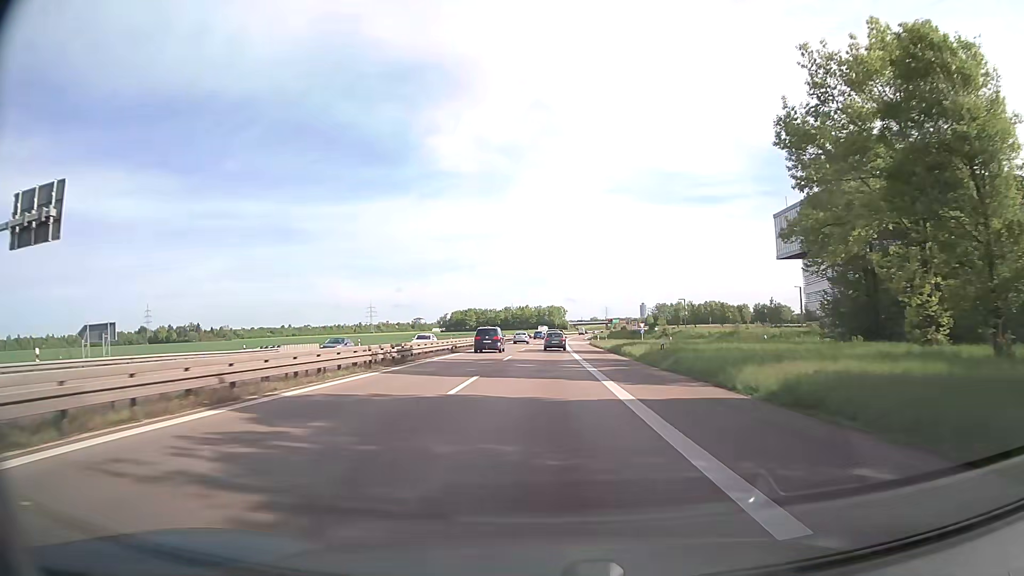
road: trunk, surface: asphalt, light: Day
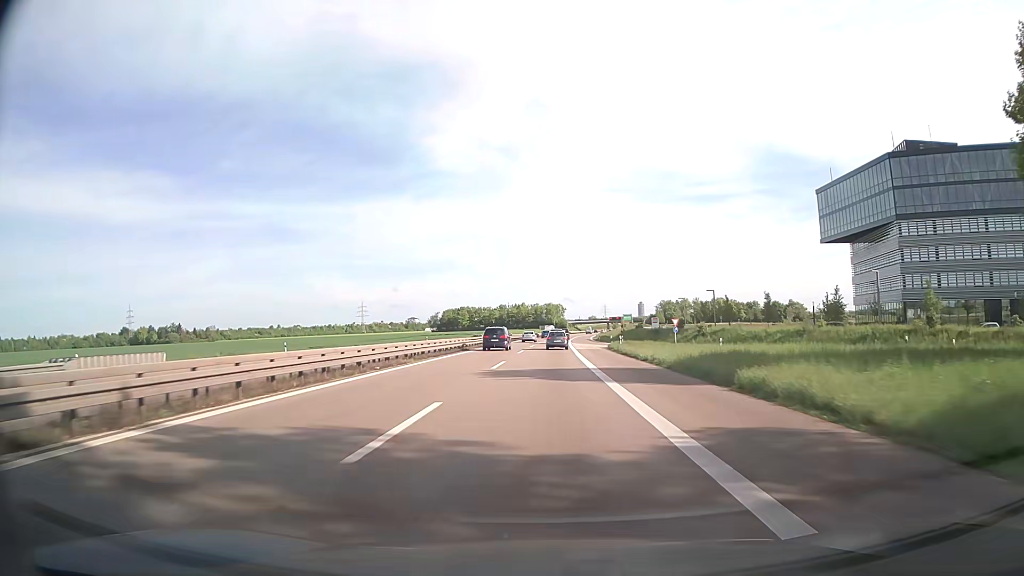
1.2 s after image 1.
(-0.1, +25.8) m; 0°
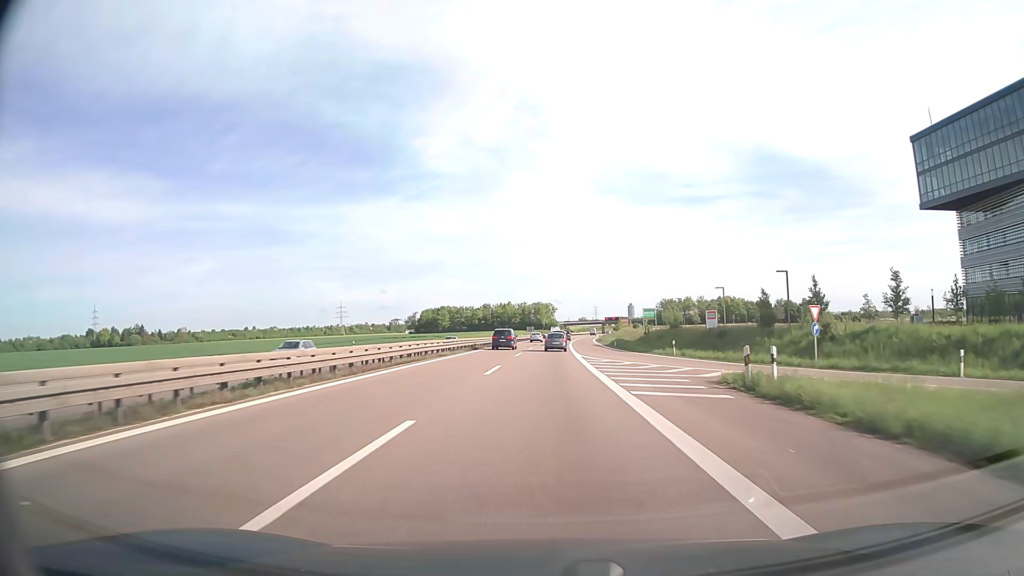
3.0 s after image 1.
(+0.5, +38.7) m; +1°
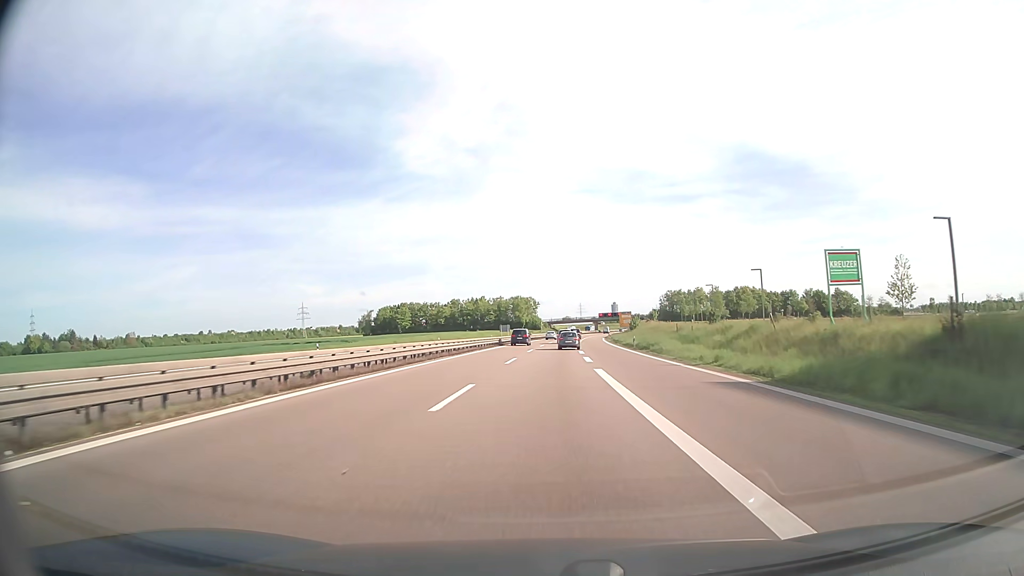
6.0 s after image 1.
(+0.9, +64.6) m; +1°
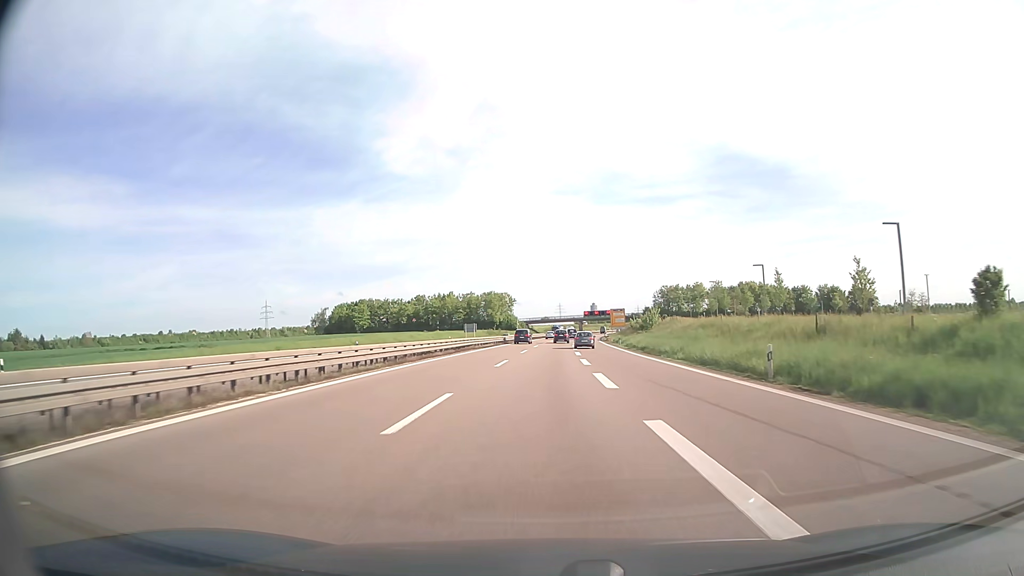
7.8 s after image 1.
(+0.6, +38.8) m; +2°
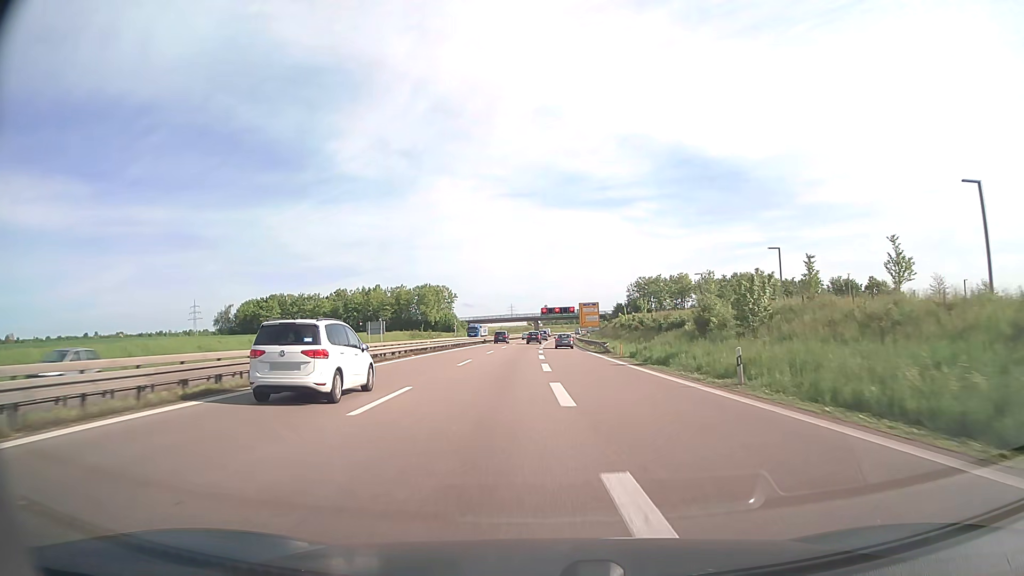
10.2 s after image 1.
(+1.4, +51.9) m; +4°
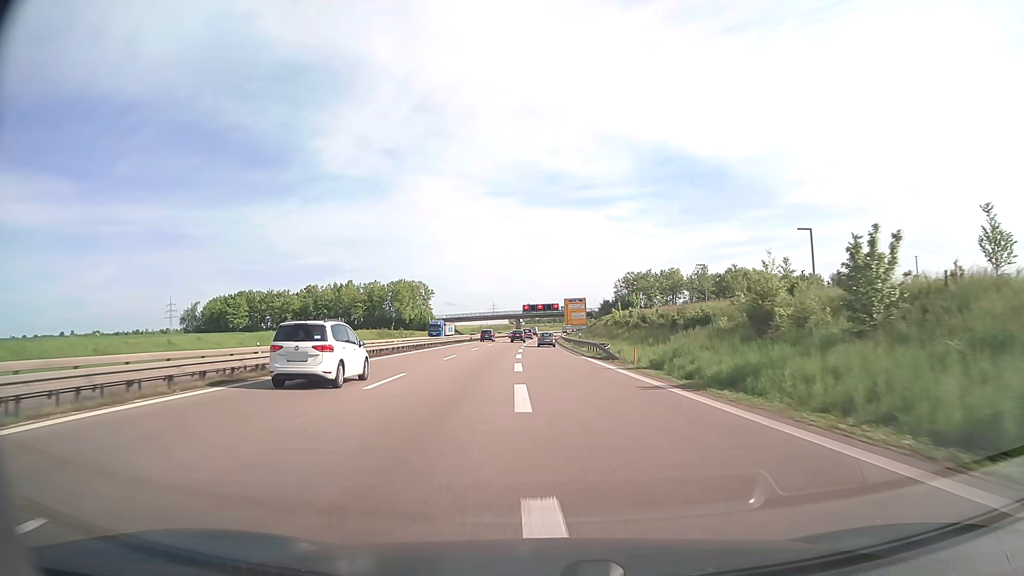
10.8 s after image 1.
(+0.2, +13.1) m; +2°
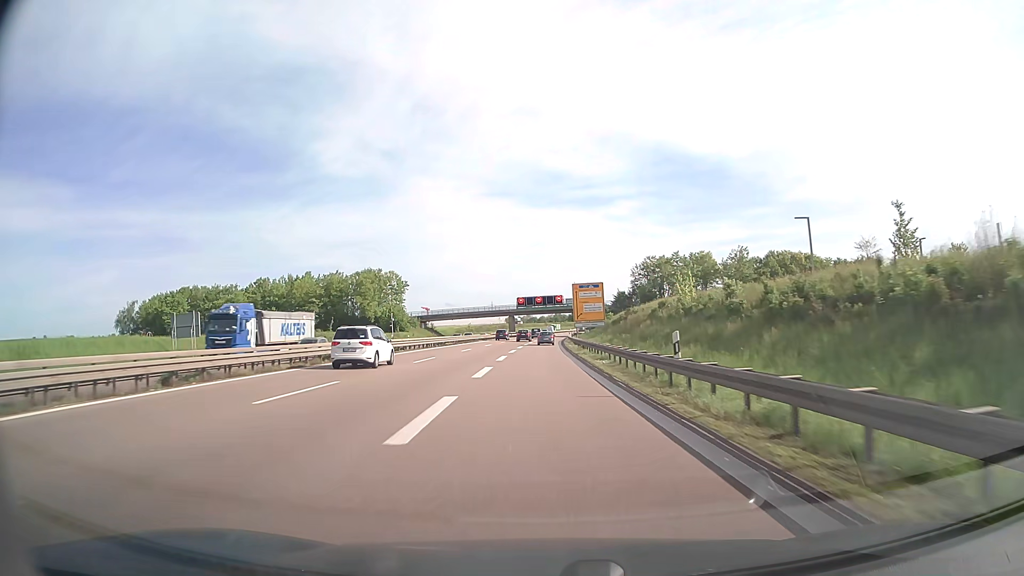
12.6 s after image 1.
(+0.2, +39.6) m; 0°
(0, +10) (0, +20) (0, +30) (0, +40) (0, +50) (0, +60) (0, +70) (0, +80) (+1, +90) (+1, +100) m
